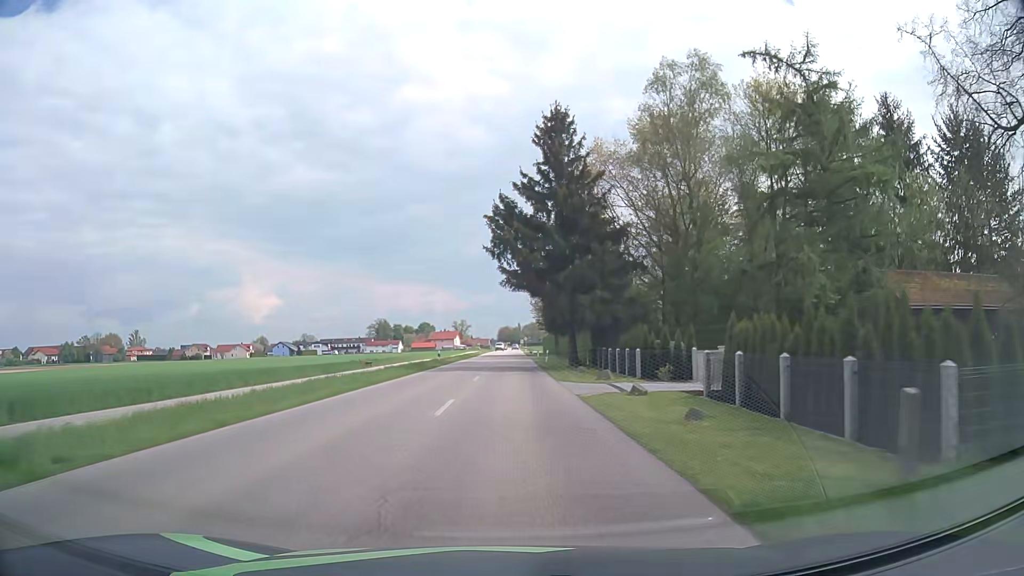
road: secondary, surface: asphalt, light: Day
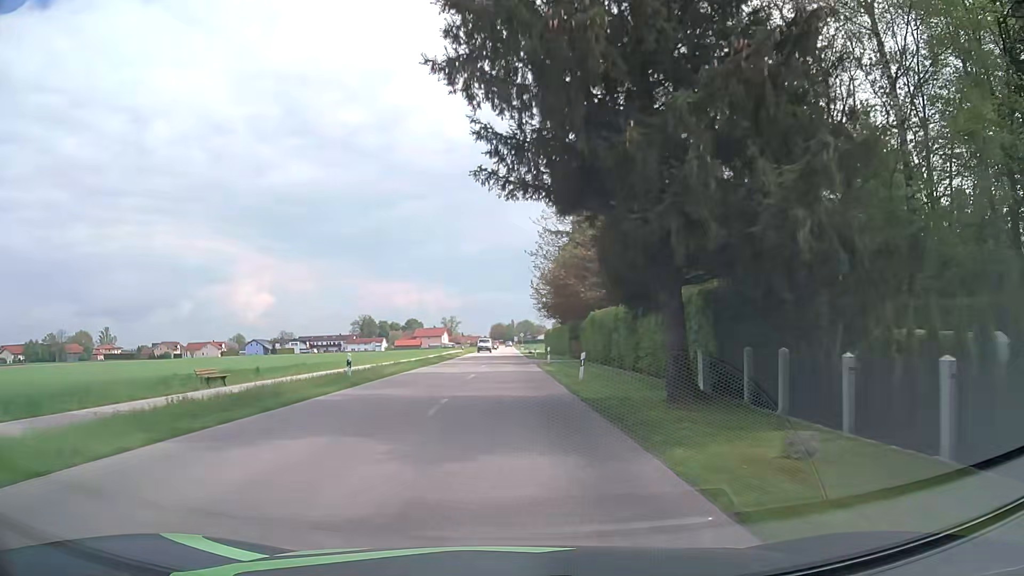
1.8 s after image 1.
(+0.1, +26.3) m; +1°
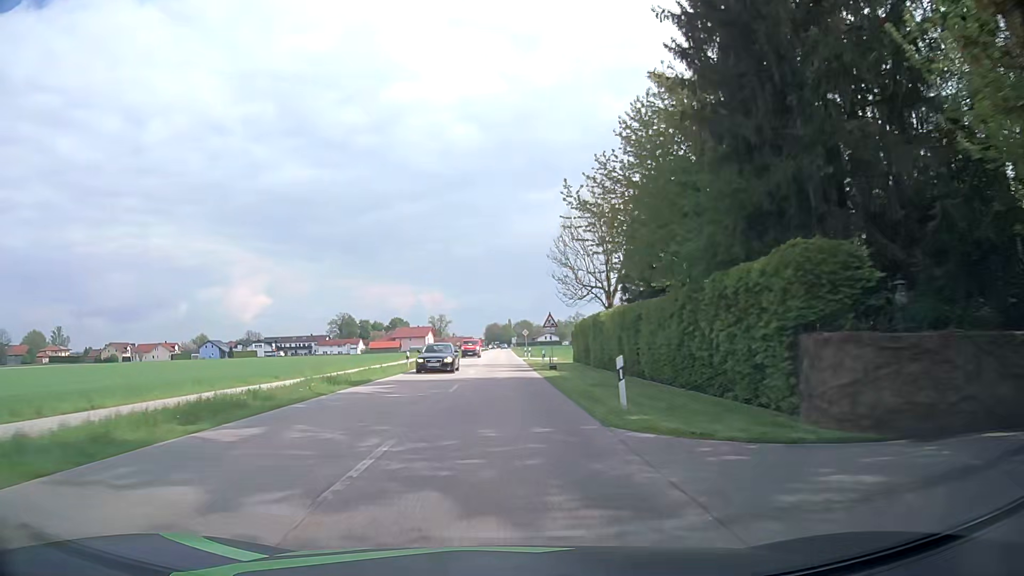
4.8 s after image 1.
(+0.1, +44.0) m; 0°
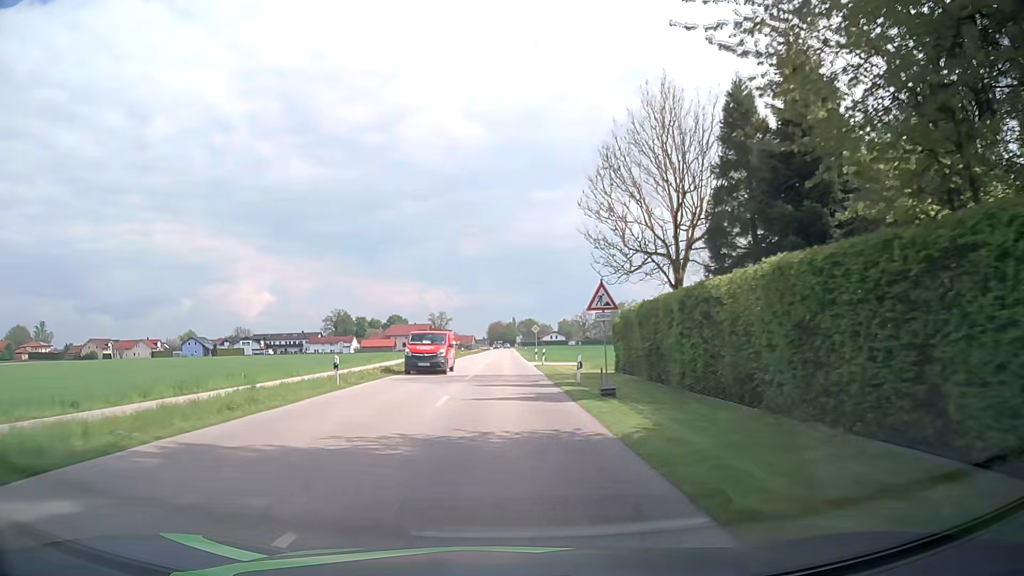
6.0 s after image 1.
(-0.1, +17.6) m; -1°
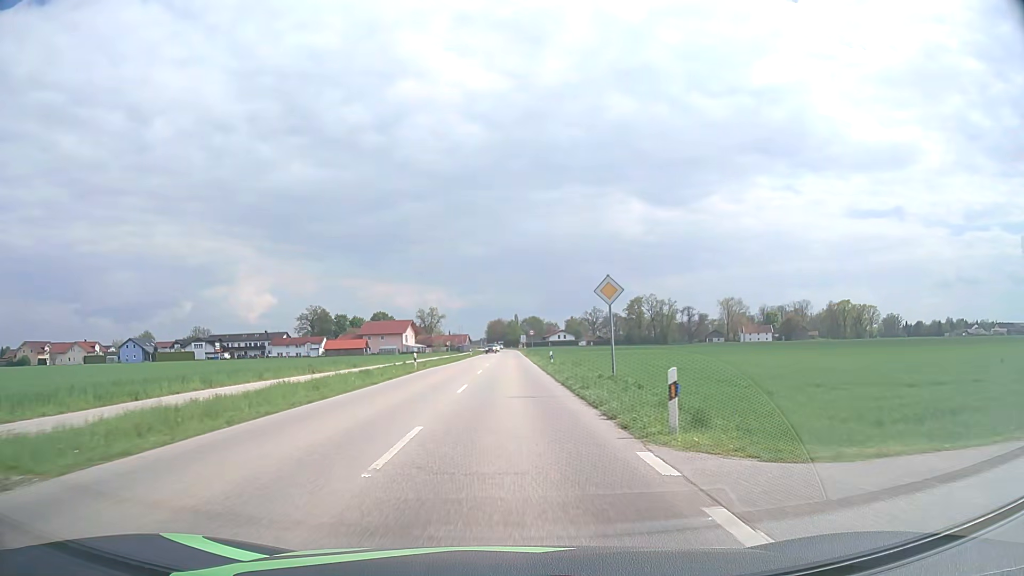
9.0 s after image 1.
(+0.2, +44.1) m; 0°
